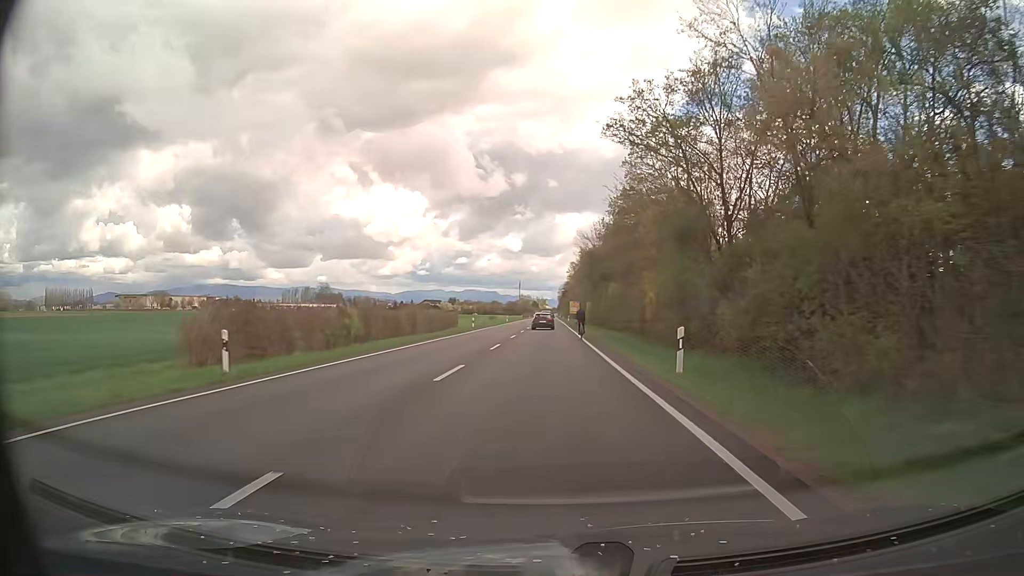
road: secondary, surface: asphalt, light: Day
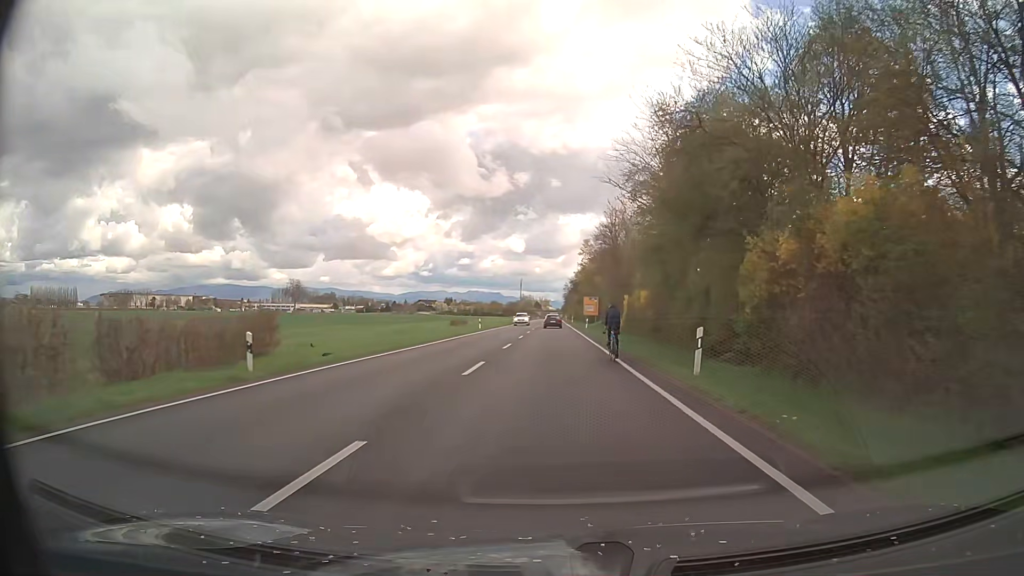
(-0.4, +46.0) m; 0°
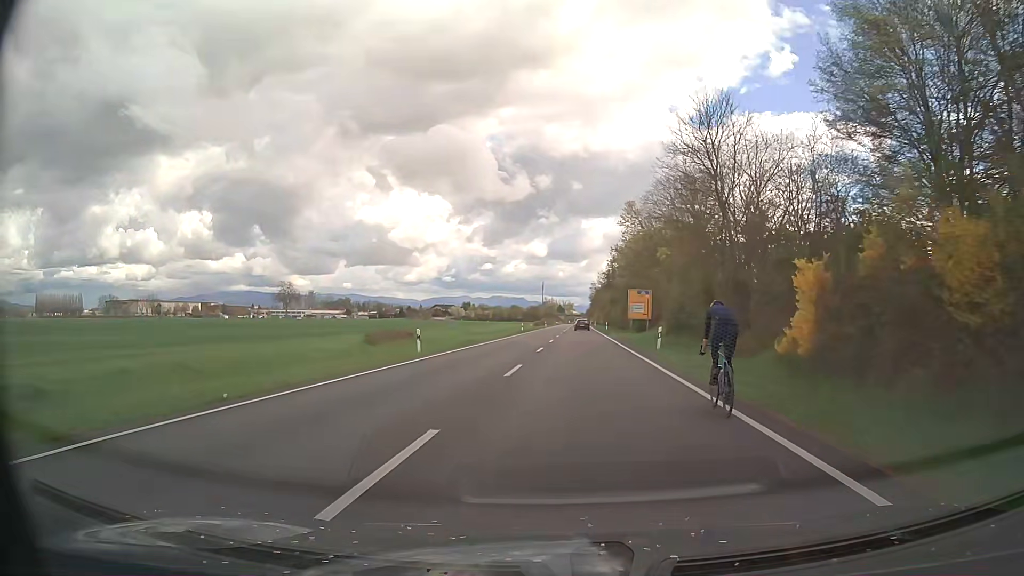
(-0.2, +35.1) m; -2°
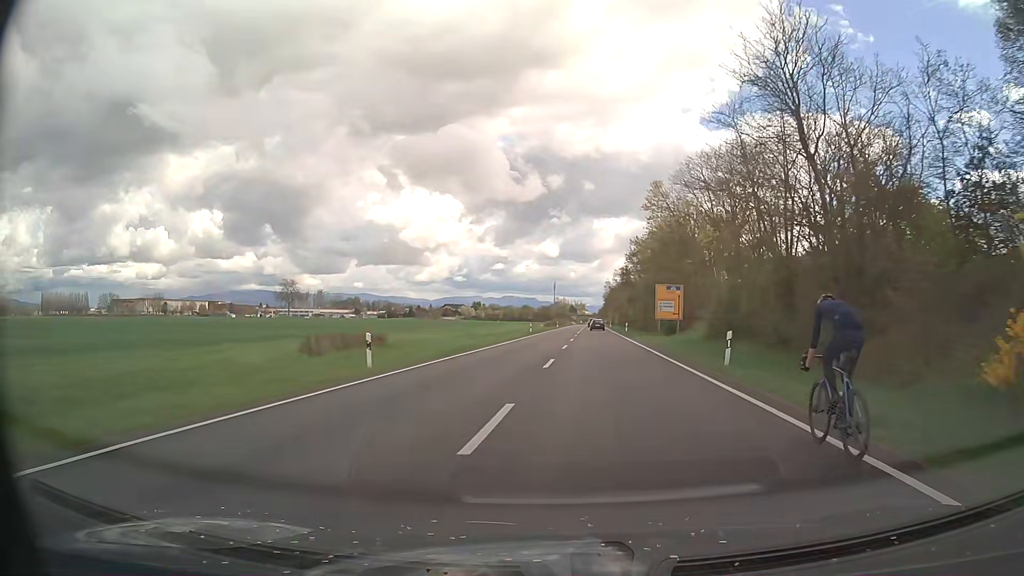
(-0.1, +9.5) m; -1°
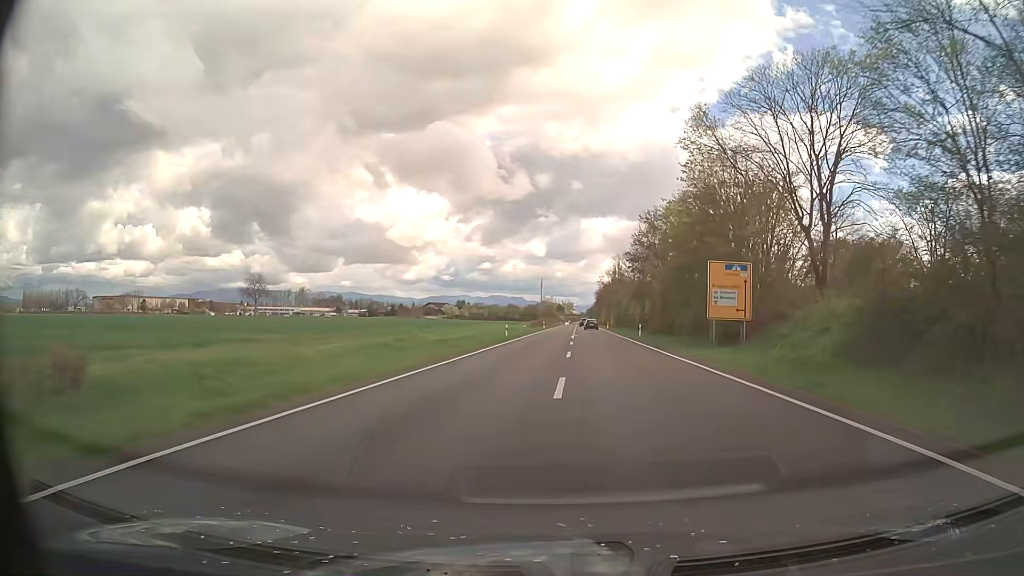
(+0.1, +20.2) m; +1°
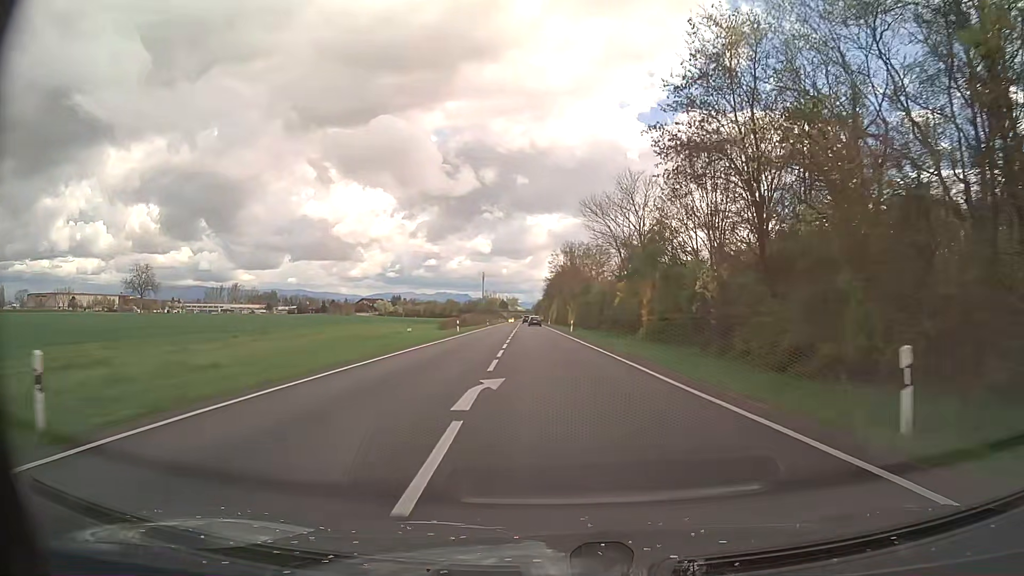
(+2.1, +44.3) m; +5°
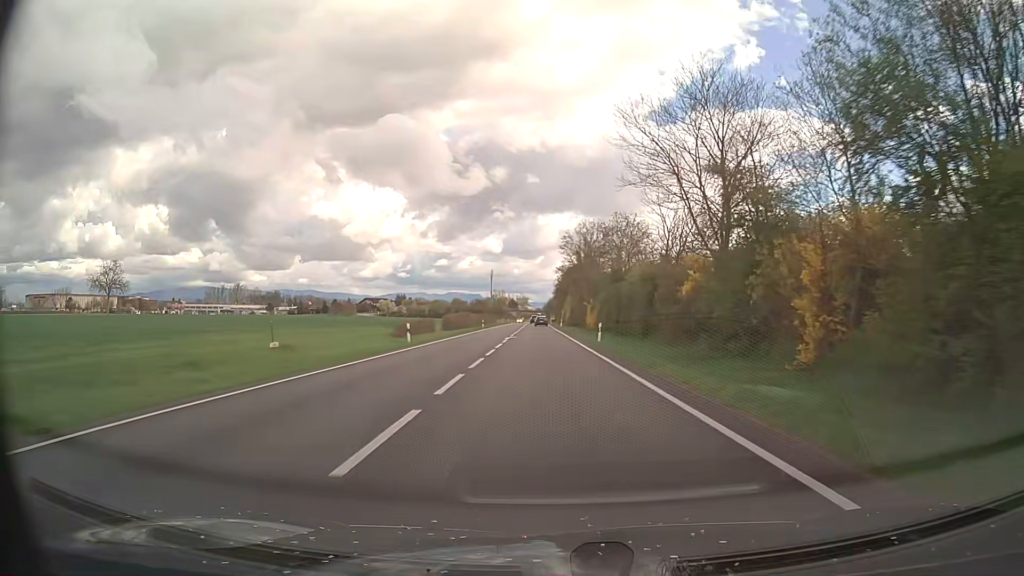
(-0.2, +23.1) m; -1°
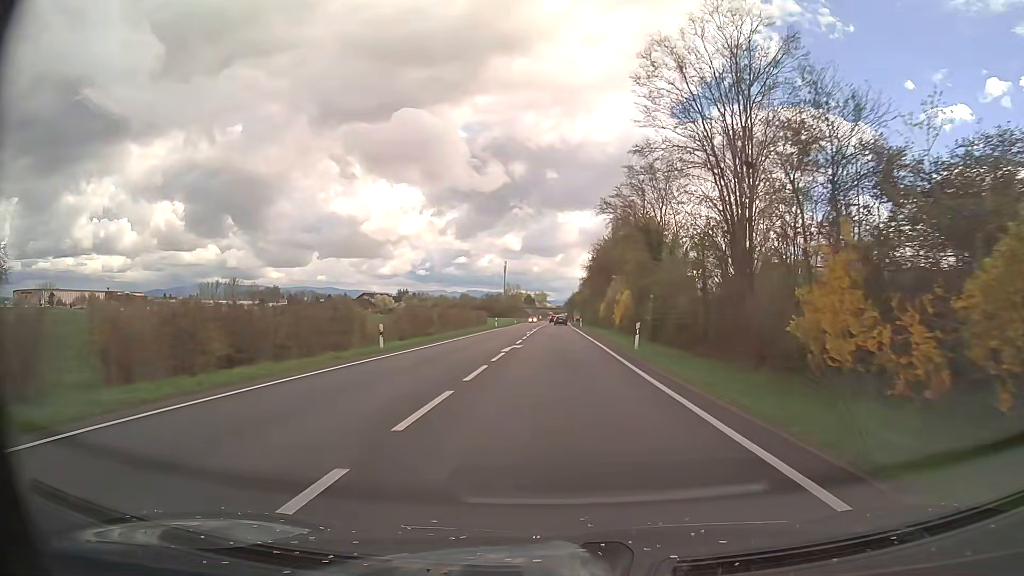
(-1.5, +58.0) m; -2°
(0, +10) (0, +20) (0, +30) (0, +40) (0, +50) (+1, +60) (+1, +70) (+1, +80) (+1, +90) (+1, +100) m
